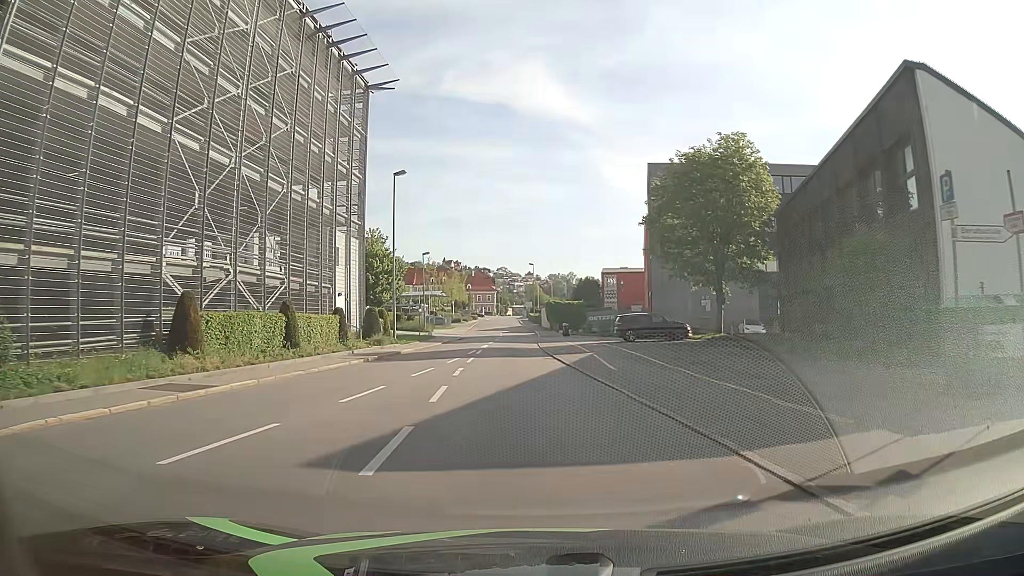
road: tertiary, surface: asphalt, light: Day
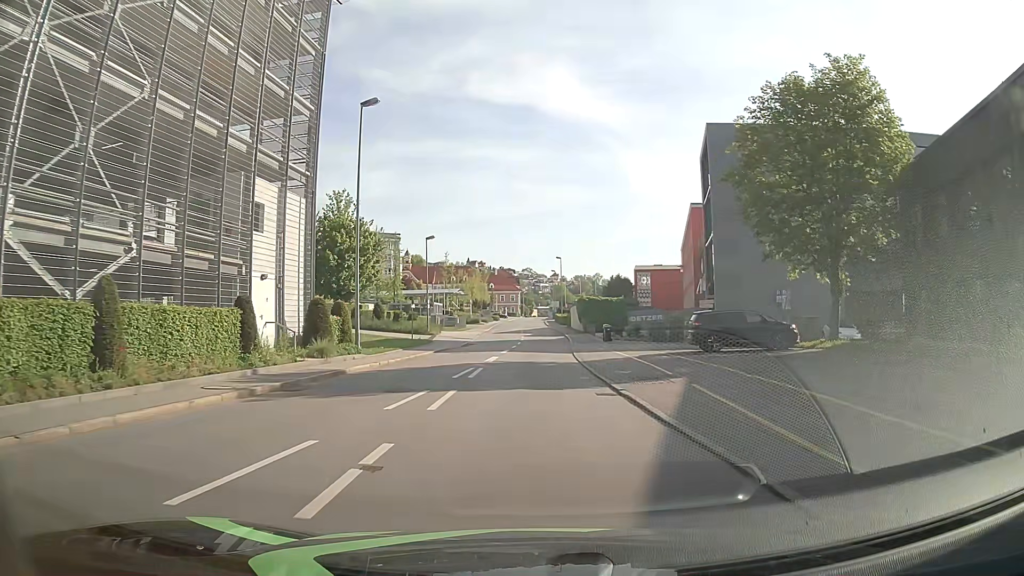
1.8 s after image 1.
(-0.2, +13.6) m; -1°
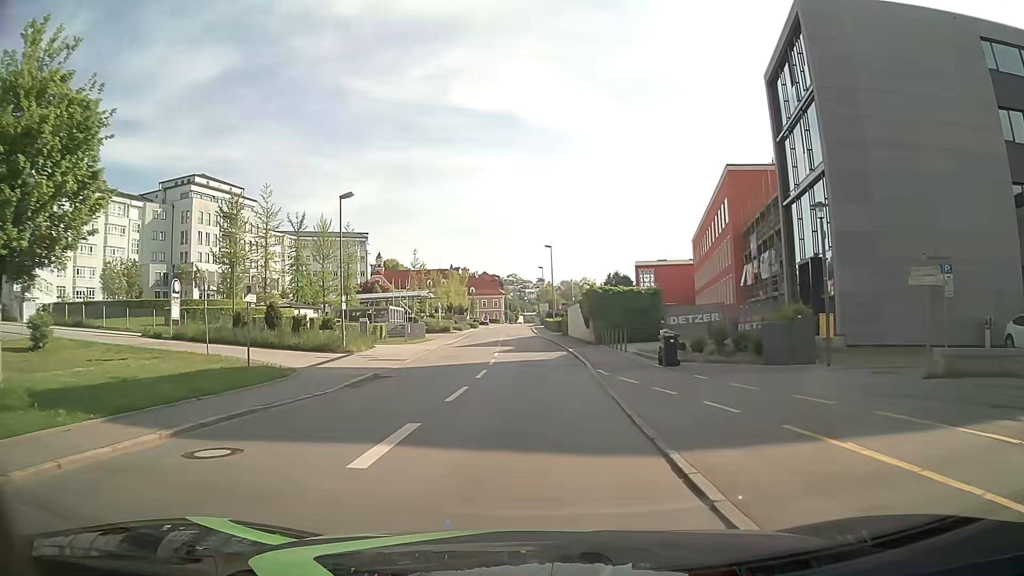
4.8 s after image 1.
(-0.2, +22.3) m; -1°
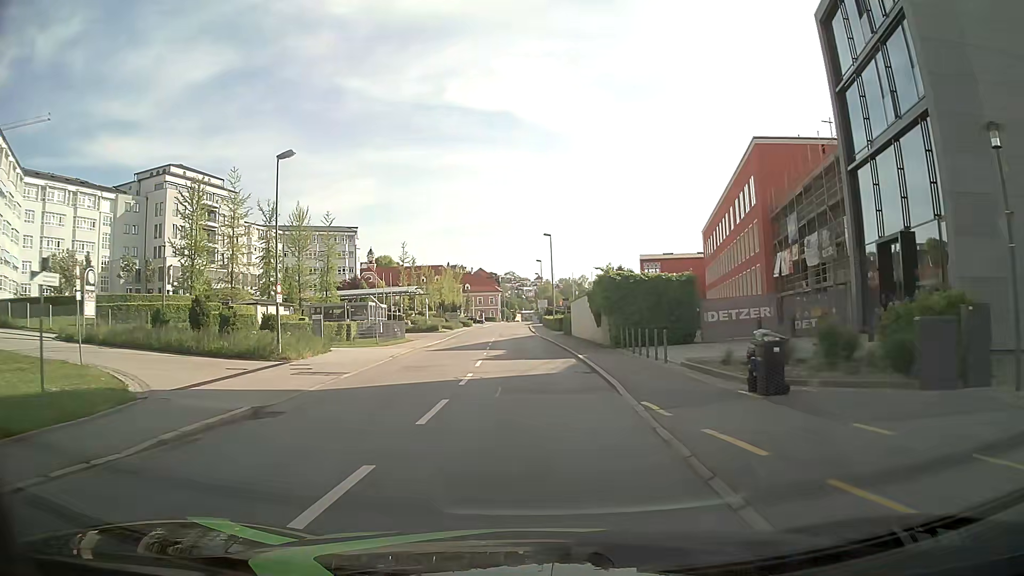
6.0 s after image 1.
(+0.3, +8.8) m; +2°
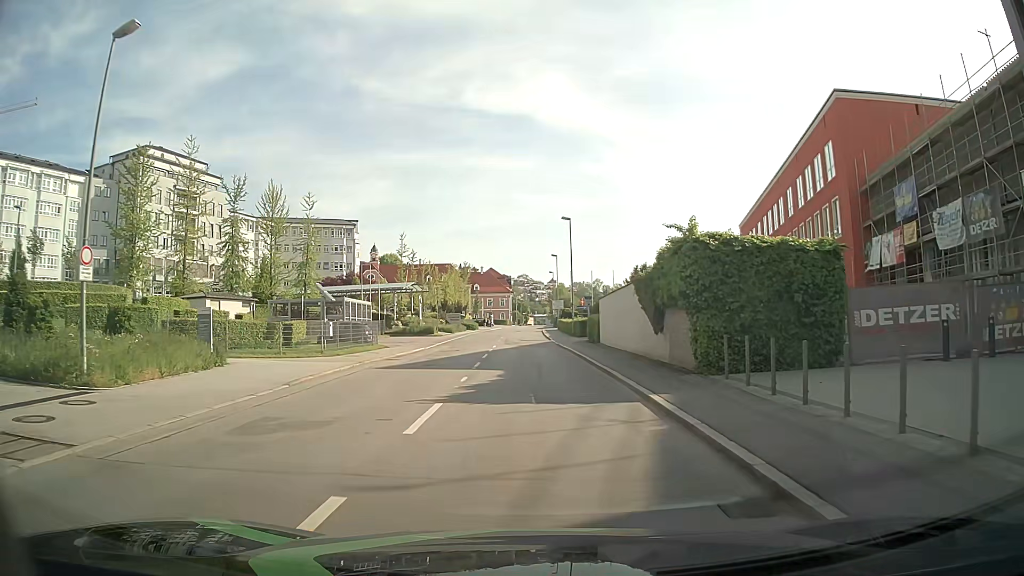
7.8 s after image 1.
(-0.2, +13.4) m; -2°
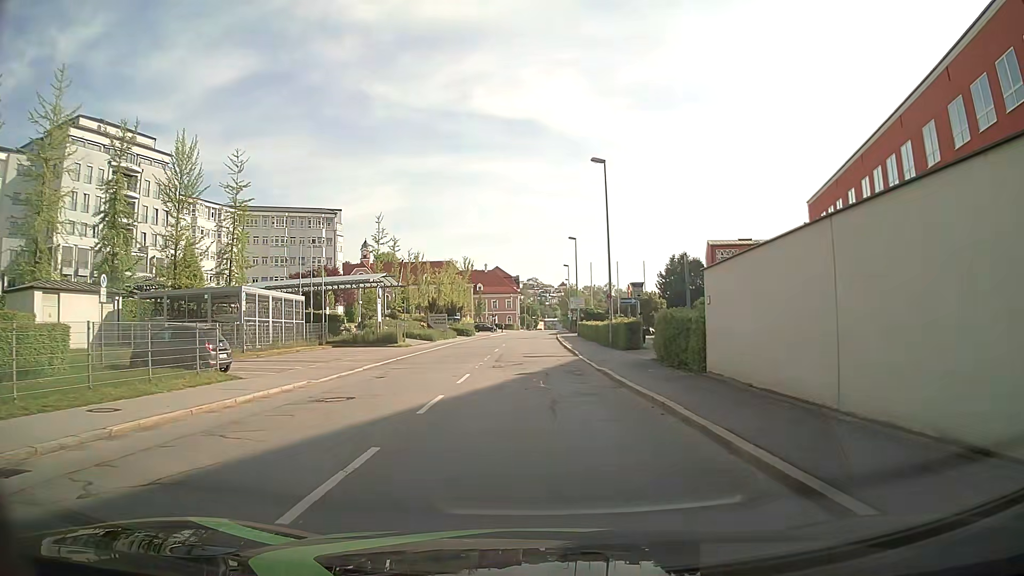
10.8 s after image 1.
(+0.1, +22.2) m; 0°
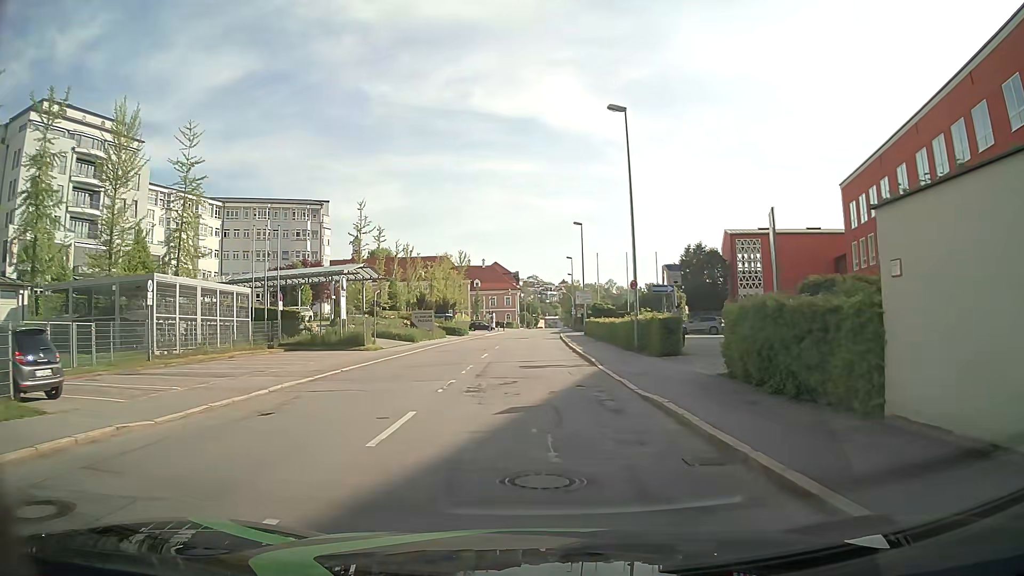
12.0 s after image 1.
(0.0, +8.9) m; 0°
